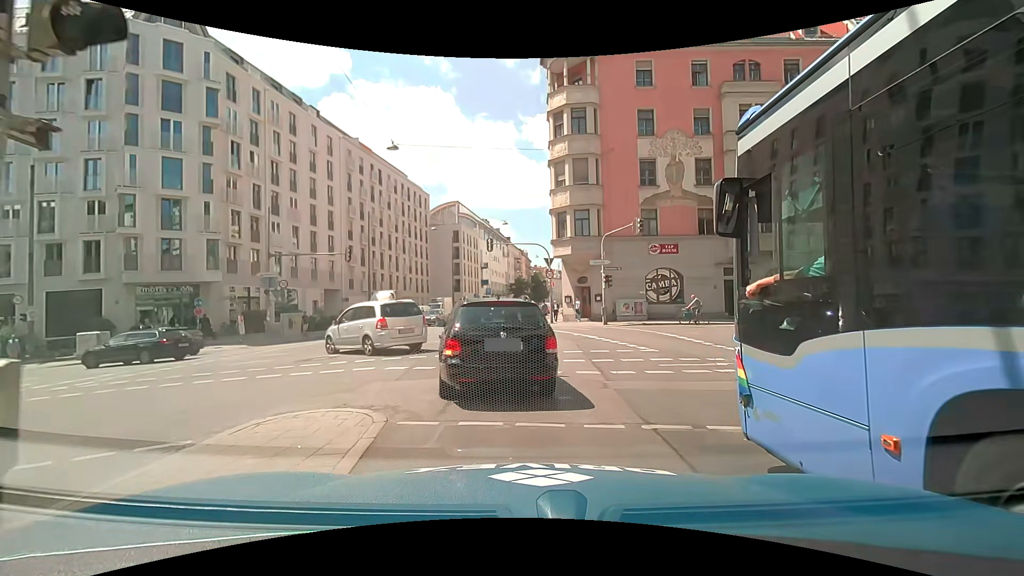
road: secondary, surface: asphalt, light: Day
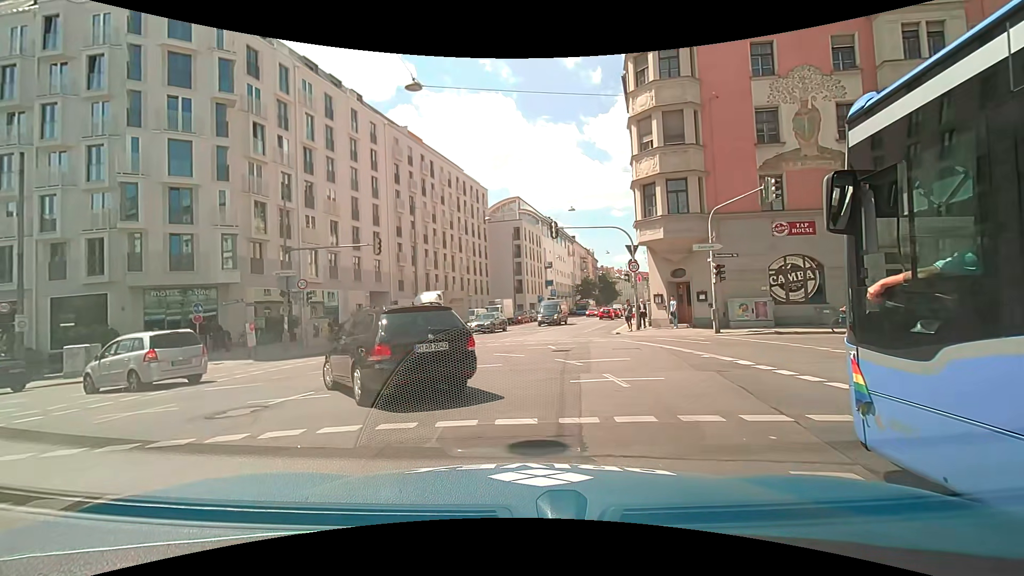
(-0.4, +7.8) m; -7°
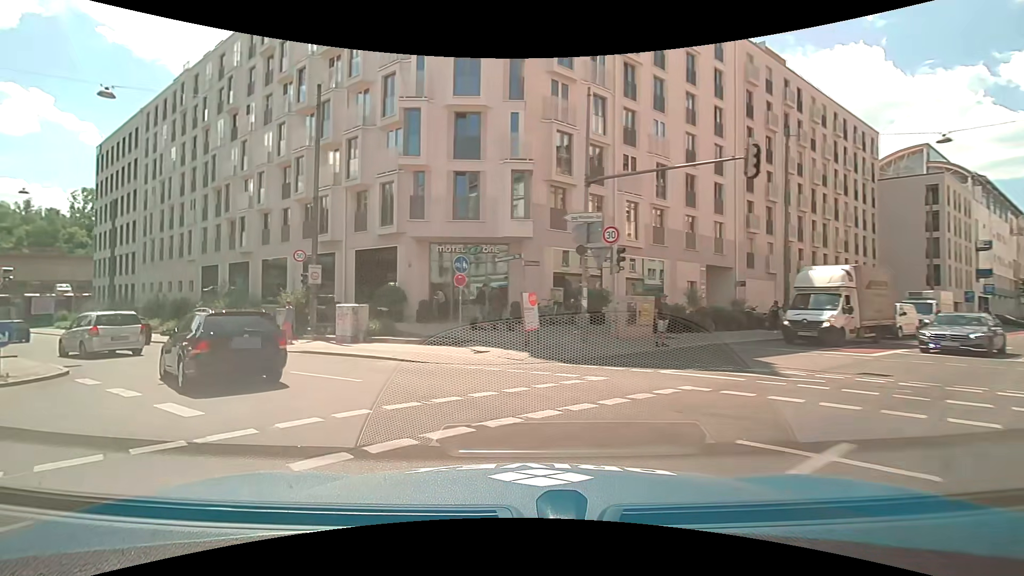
(-4.1, +12.7) m; -37°
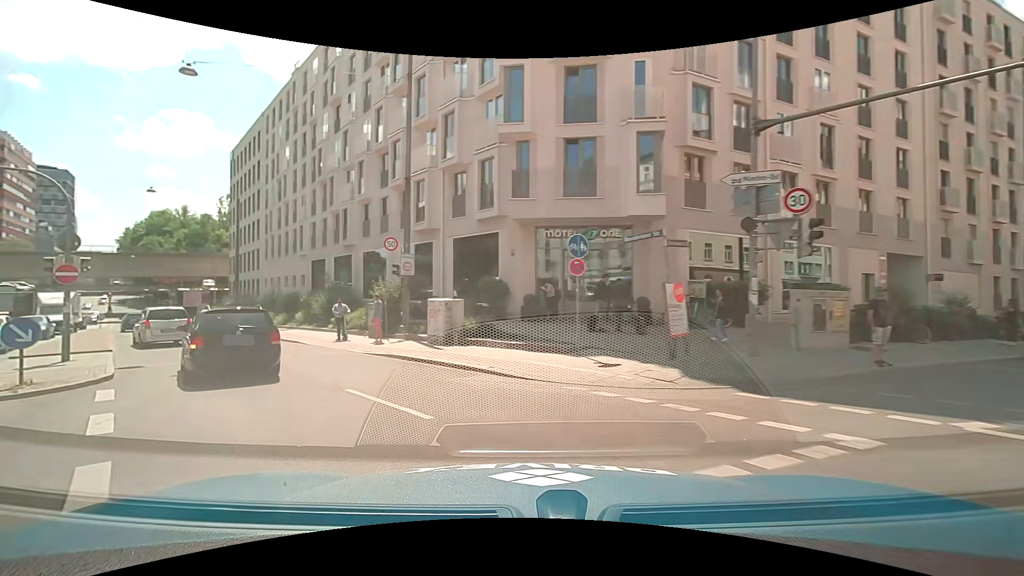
(-0.4, +4.2) m; -10°
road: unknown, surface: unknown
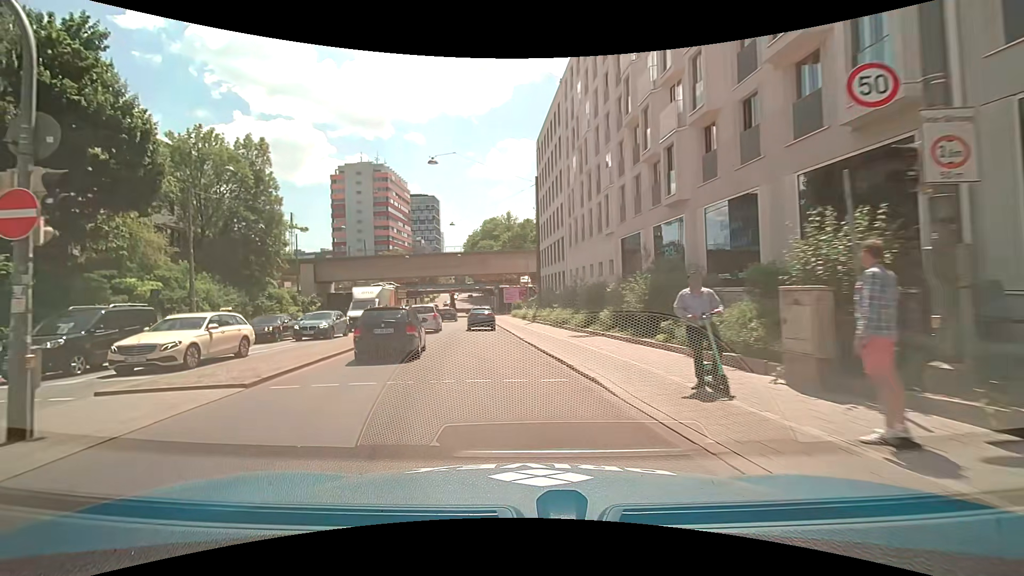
(-5.1, +13.6) m; -36°
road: secondary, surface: asphalt
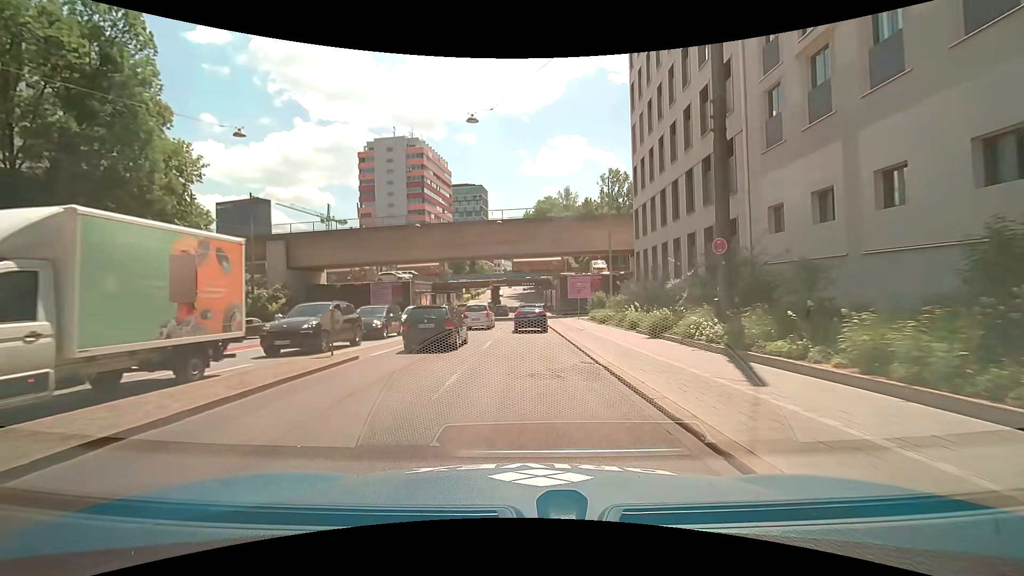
(-2.6, +29.4) m; -5°
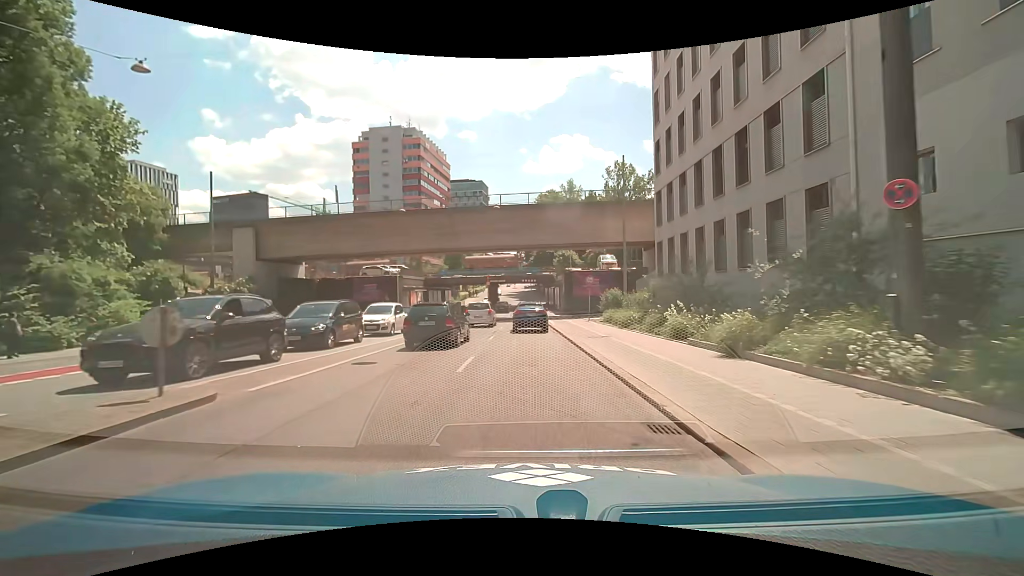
(-0.1, +6.5) m; -1°
